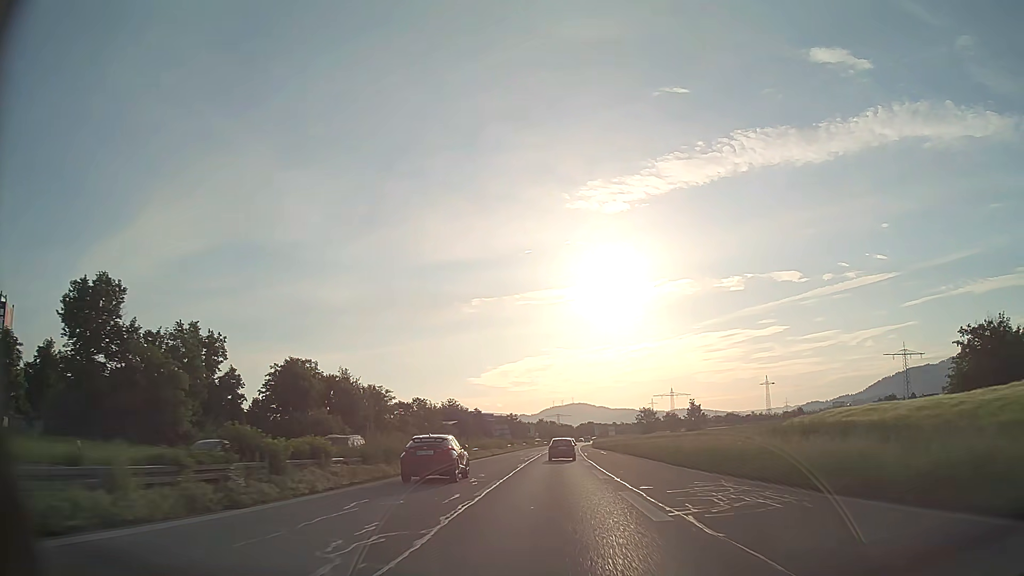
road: trunk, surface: asphalt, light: Day
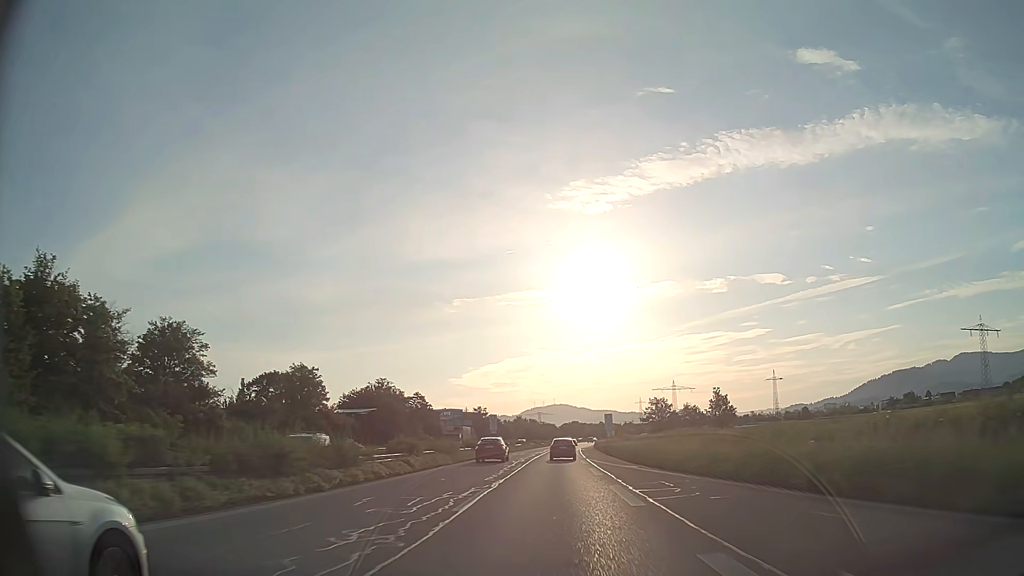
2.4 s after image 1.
(+0.8, +57.6) m; +2°
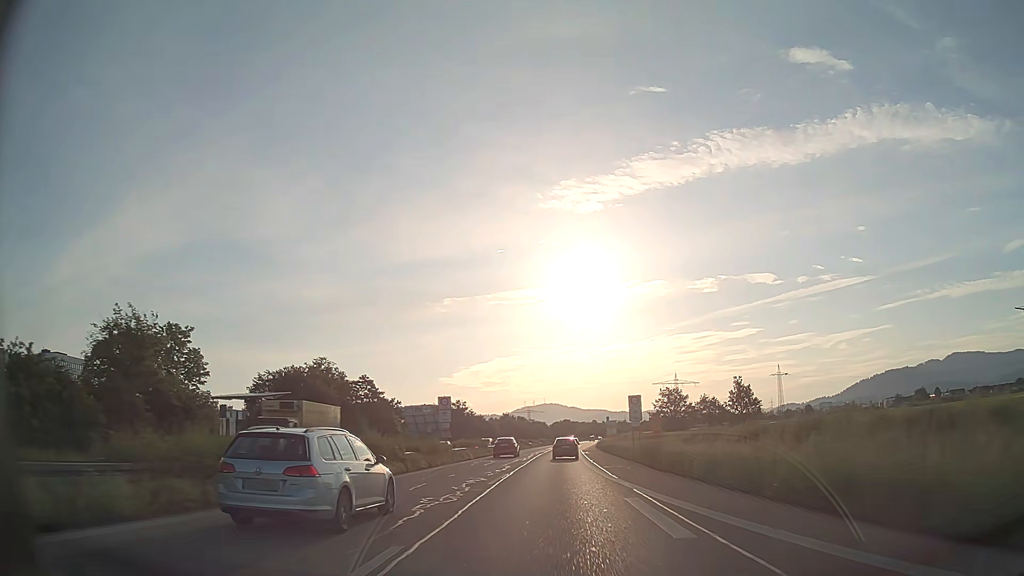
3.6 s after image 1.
(+0.2, +28.8) m; +1°
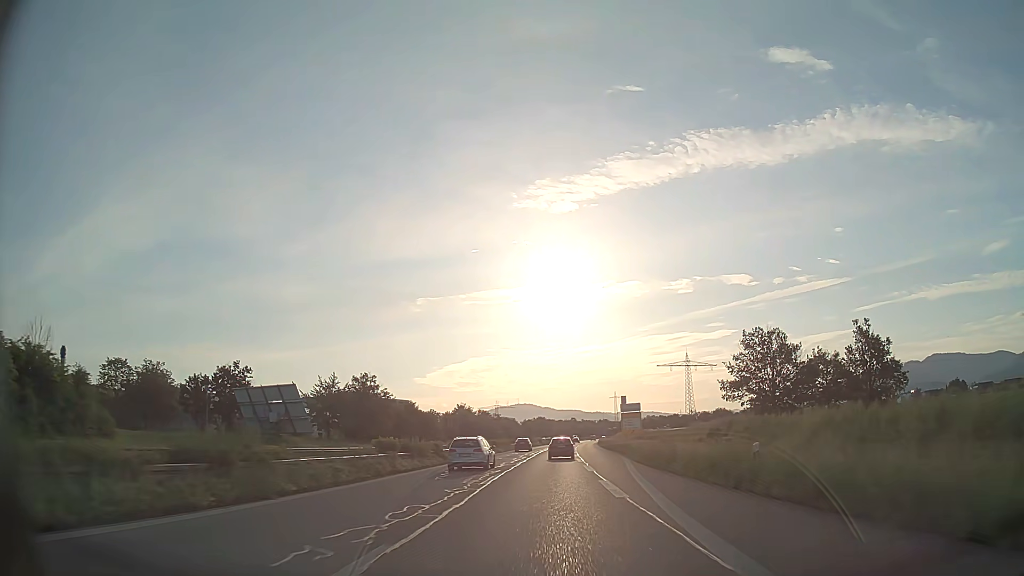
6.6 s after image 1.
(+1.5, +72.3) m; +2°
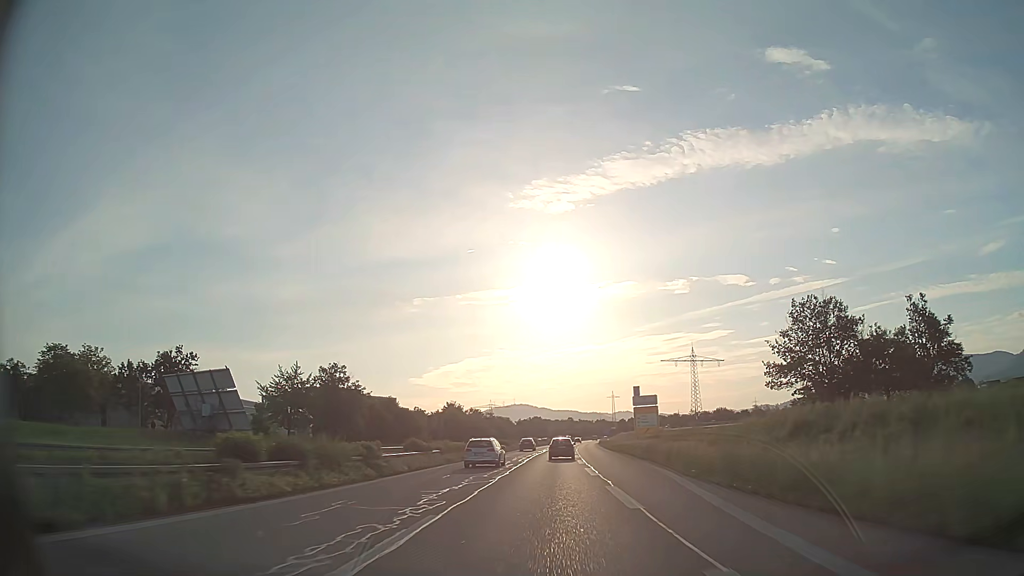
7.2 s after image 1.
(0.0, +14.5) m; 0°
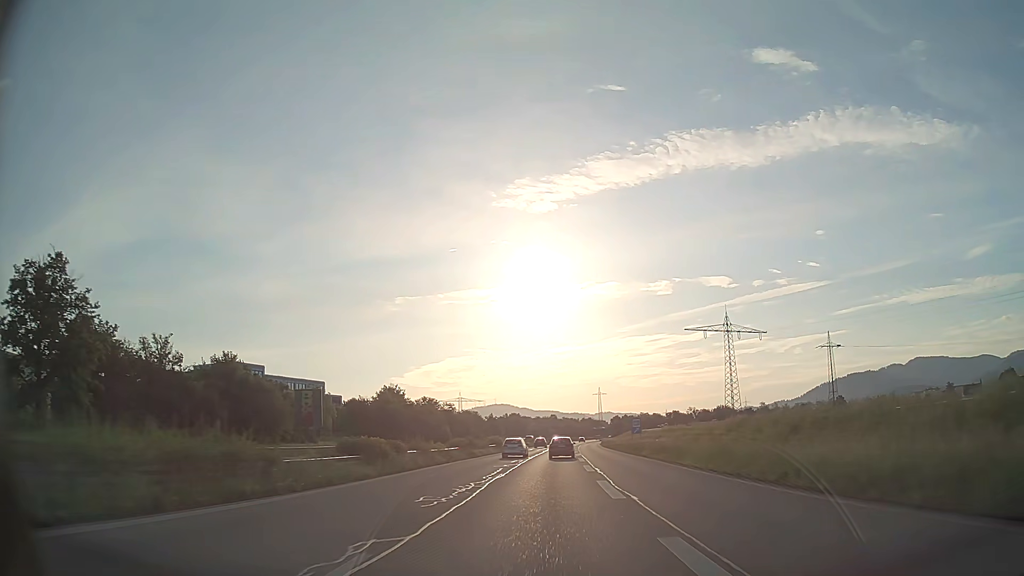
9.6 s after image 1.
(+0.8, +58.3) m; +2°
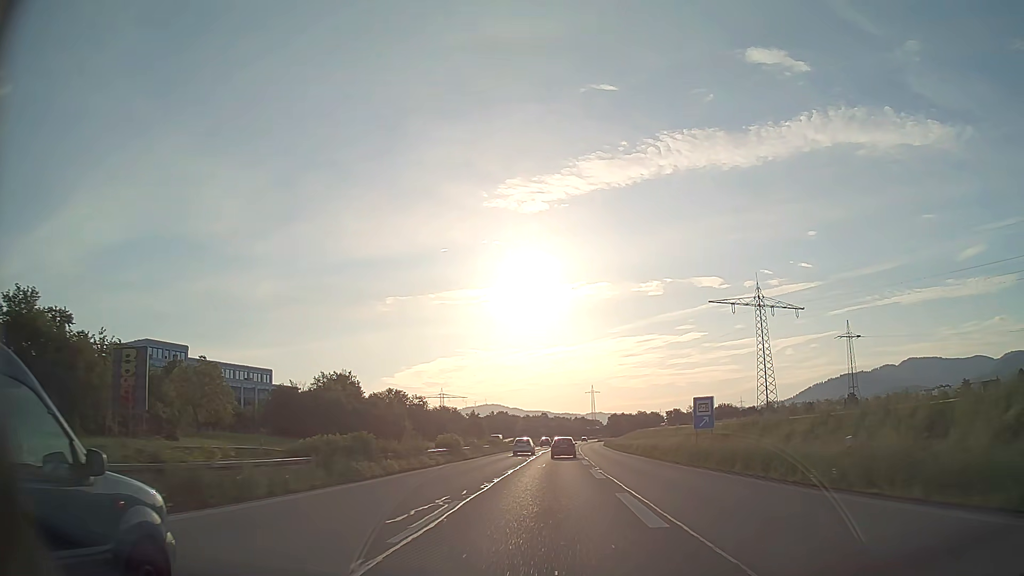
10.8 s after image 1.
(+0.2, +29.2) m; +1°
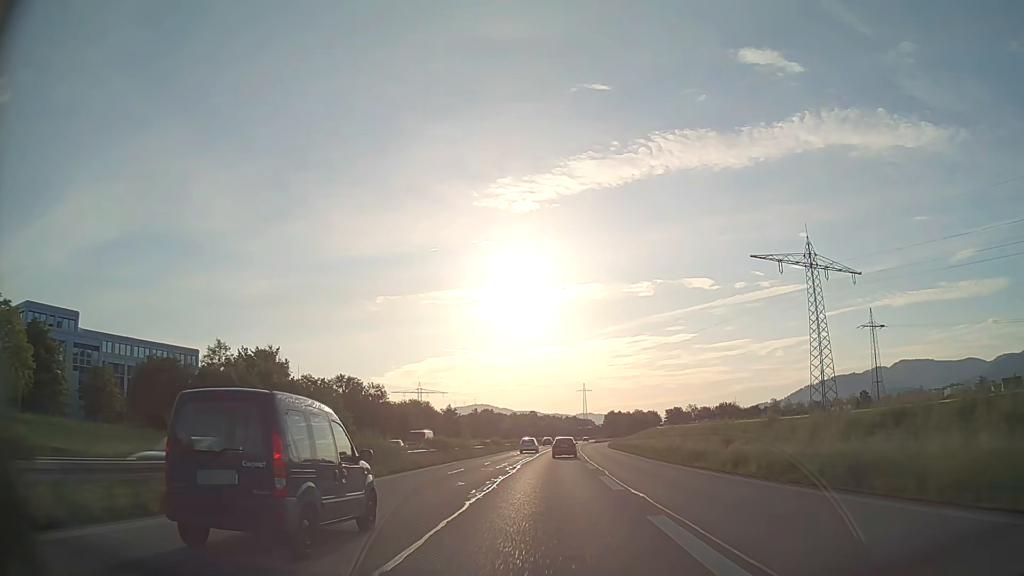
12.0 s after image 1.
(+0.2, +29.2) m; +1°
(0, +10) (0, +20) (0, +30) (0, +40) (+1, +50) (+1, +60) (+1, +70) (+2, +80) (+2, +90) (+3, +100) m
